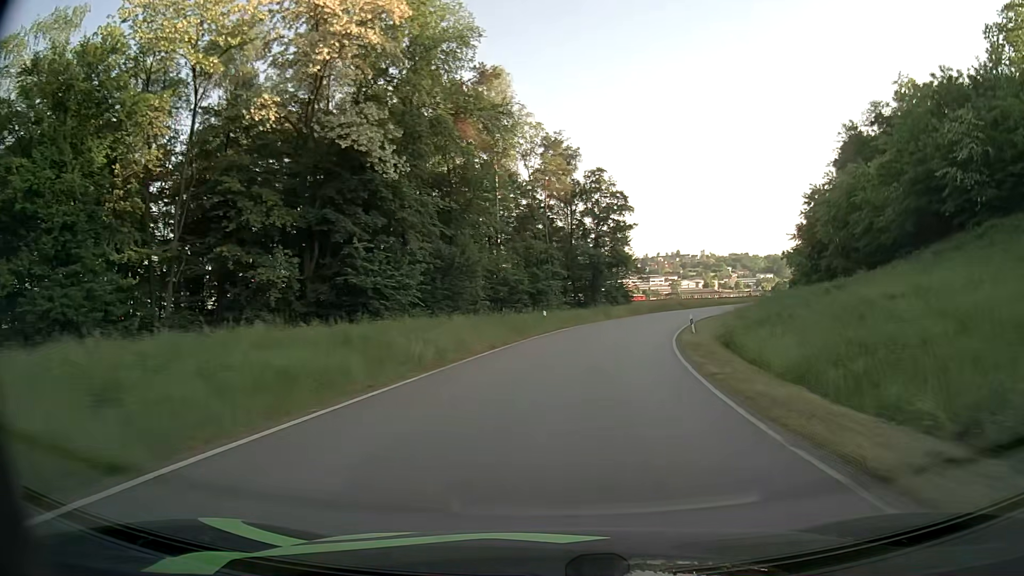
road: primary_link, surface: asphalt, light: Day
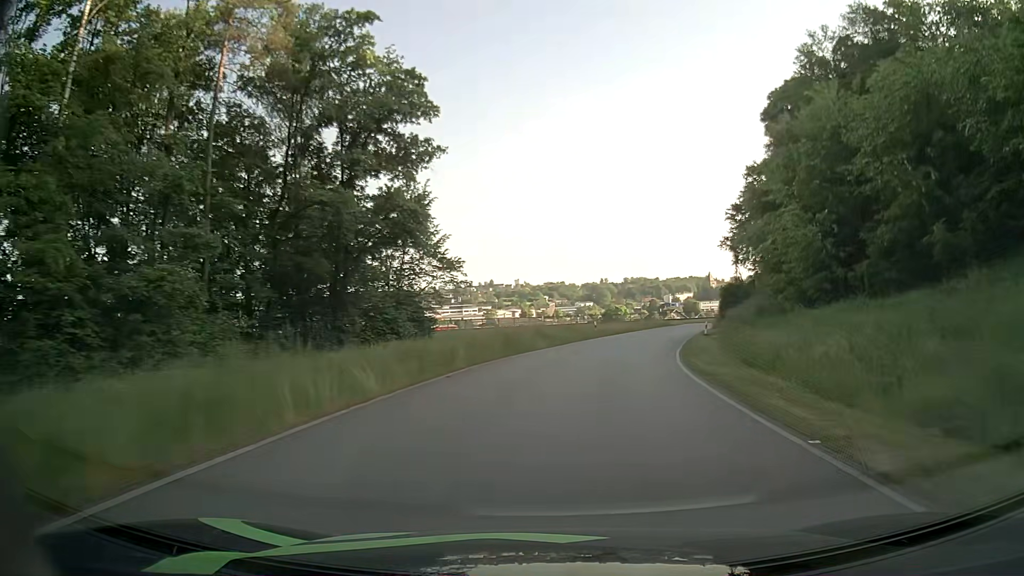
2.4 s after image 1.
(+5.5, +40.5) m; +16°
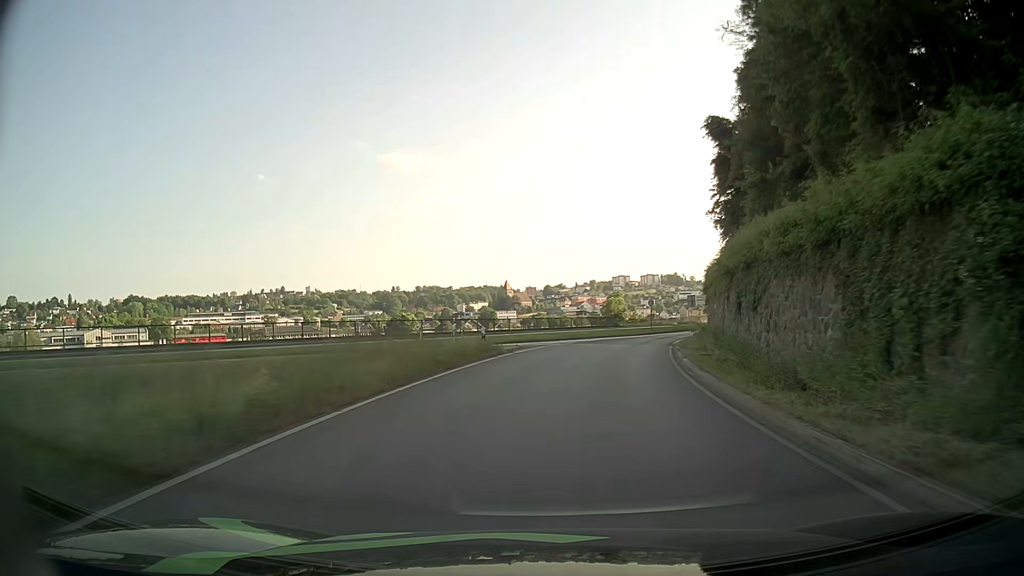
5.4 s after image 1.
(+6.9, +45.6) m; +17°
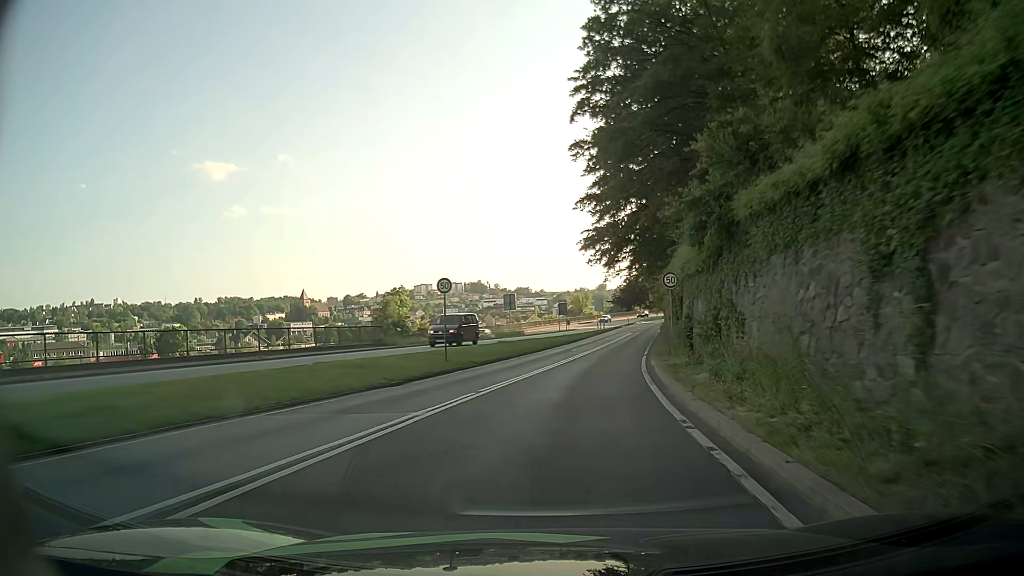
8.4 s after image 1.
(+6.6, +42.2) m; +17°
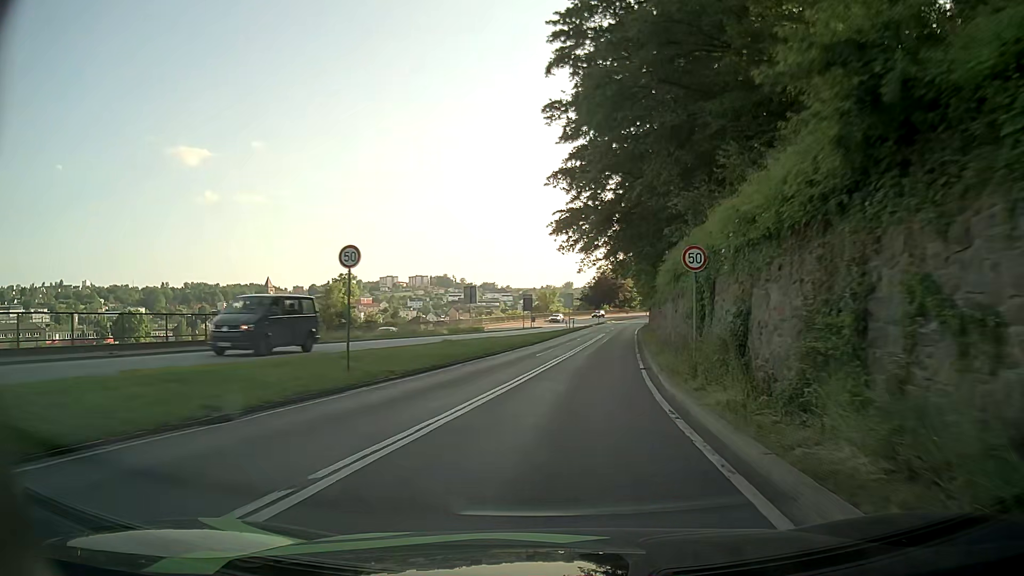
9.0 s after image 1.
(+0.2, +8.6) m; +2°
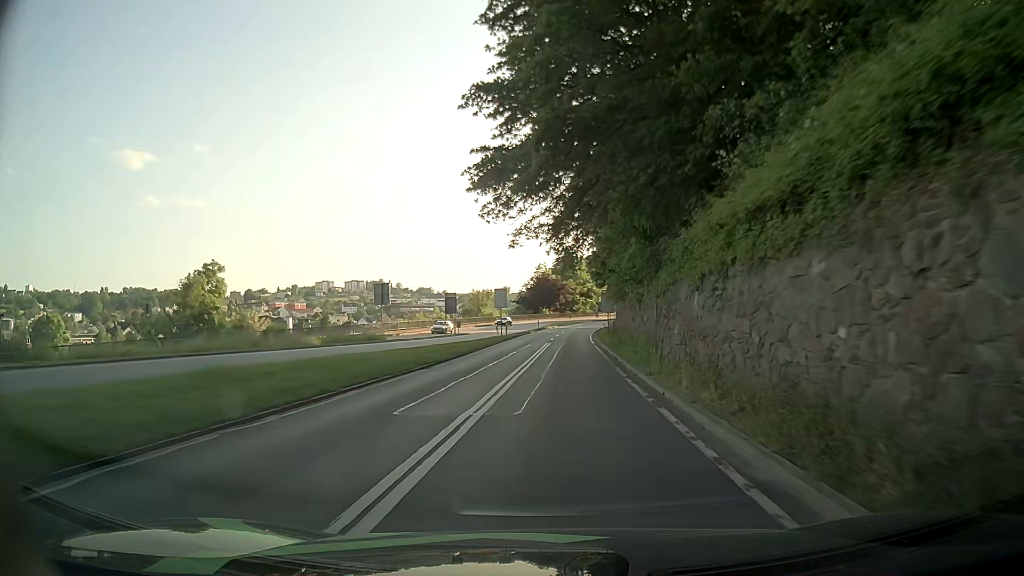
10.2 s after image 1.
(+1.0, +17.6) m; +6°
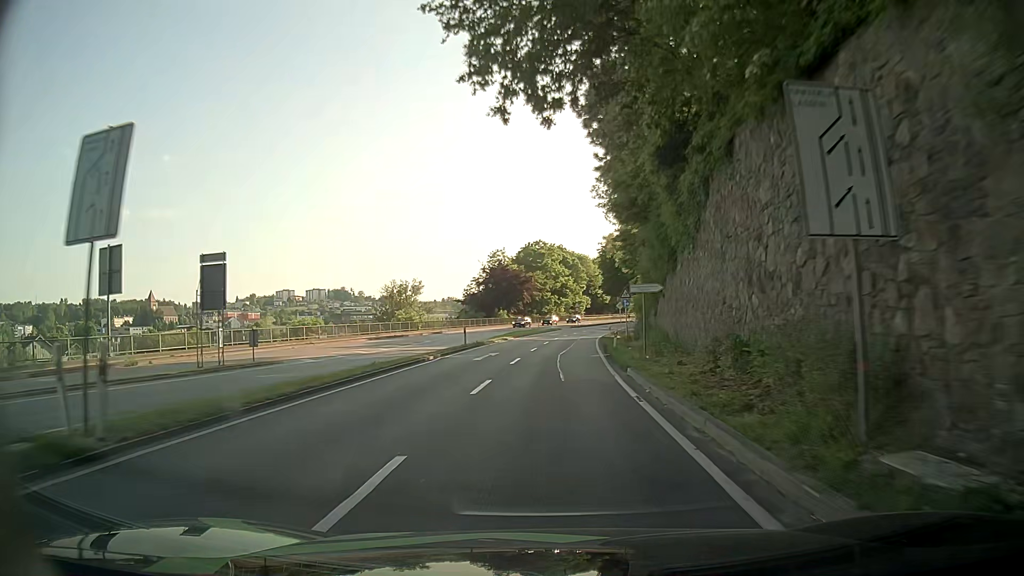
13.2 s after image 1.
(+1.7, +46.4) m; +4°
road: primary
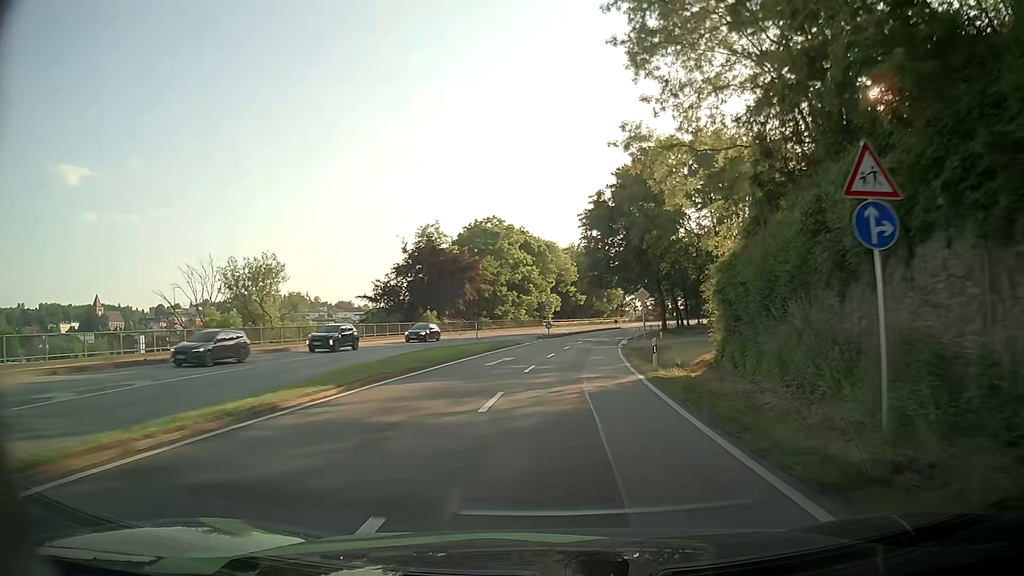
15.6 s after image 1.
(+0.2, +38.3) m; +2°
